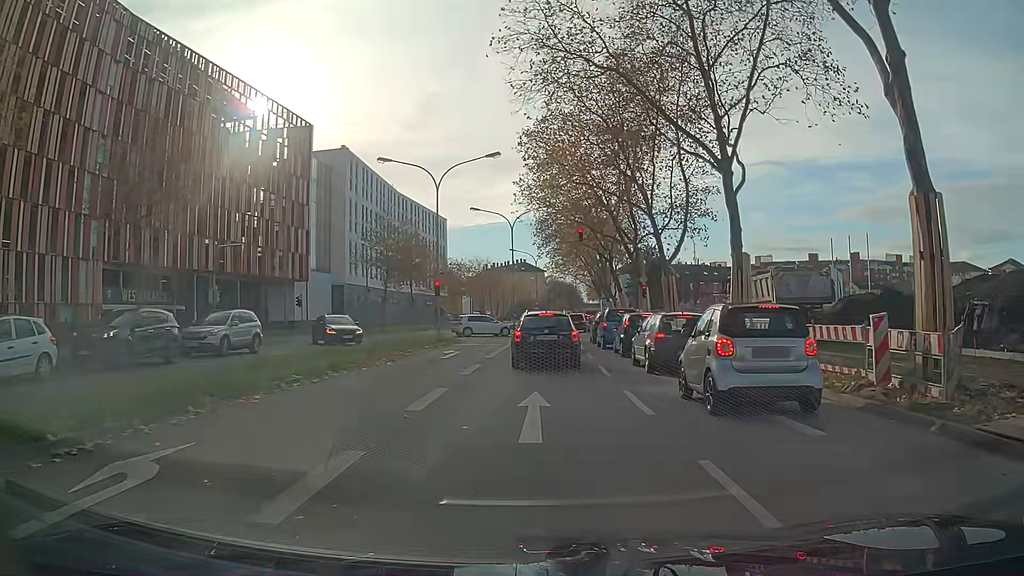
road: secondary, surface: asphalt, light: Day
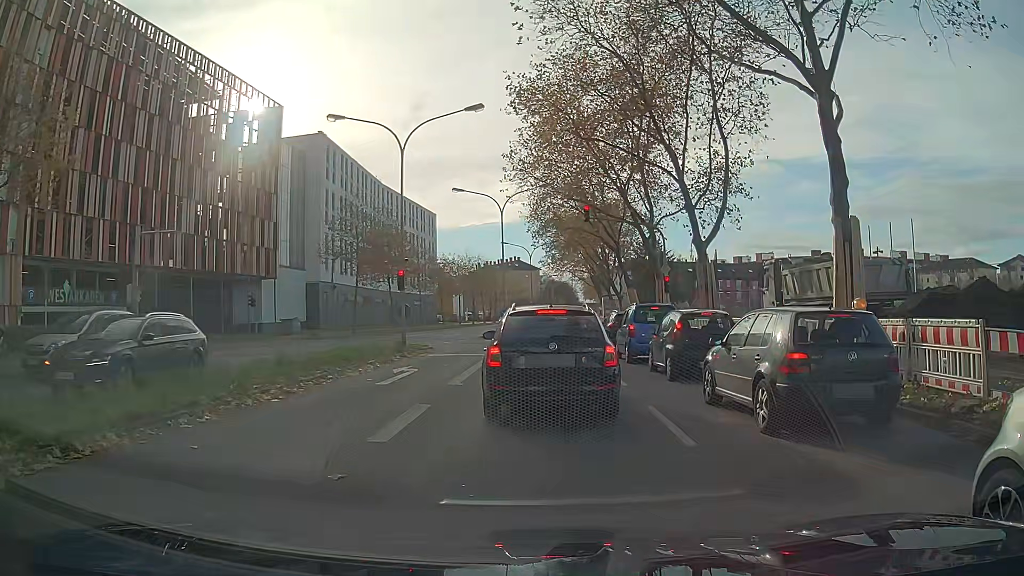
(0.0, +8.1) m; +2°
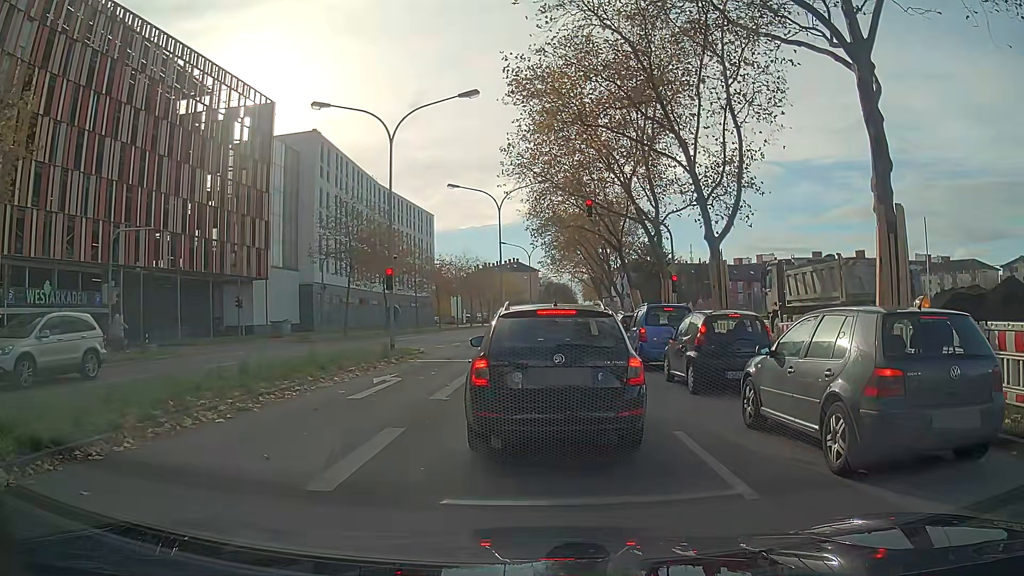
(0.0, +1.9) m; +1°
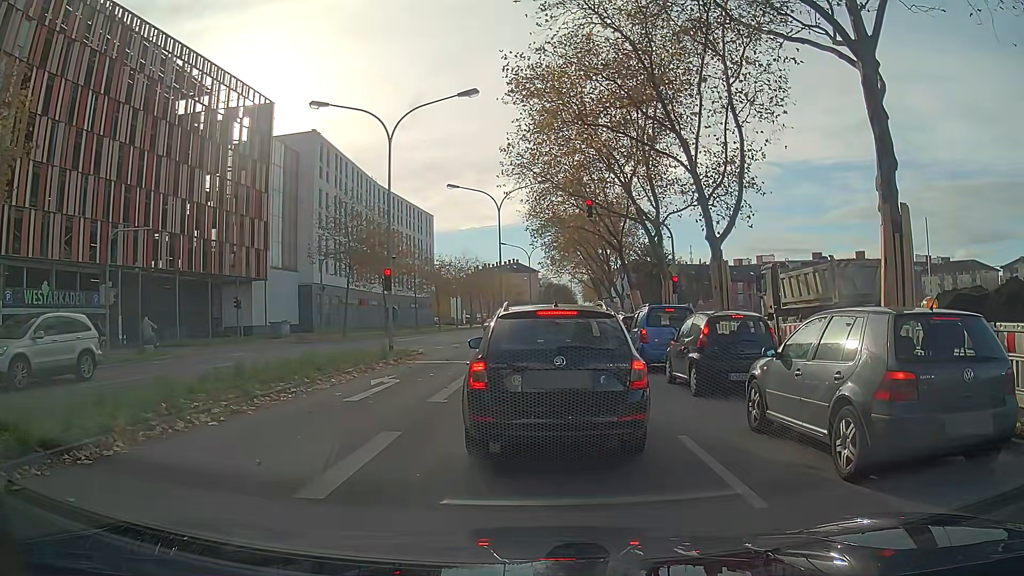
(0.0, +0.2) m; 0°
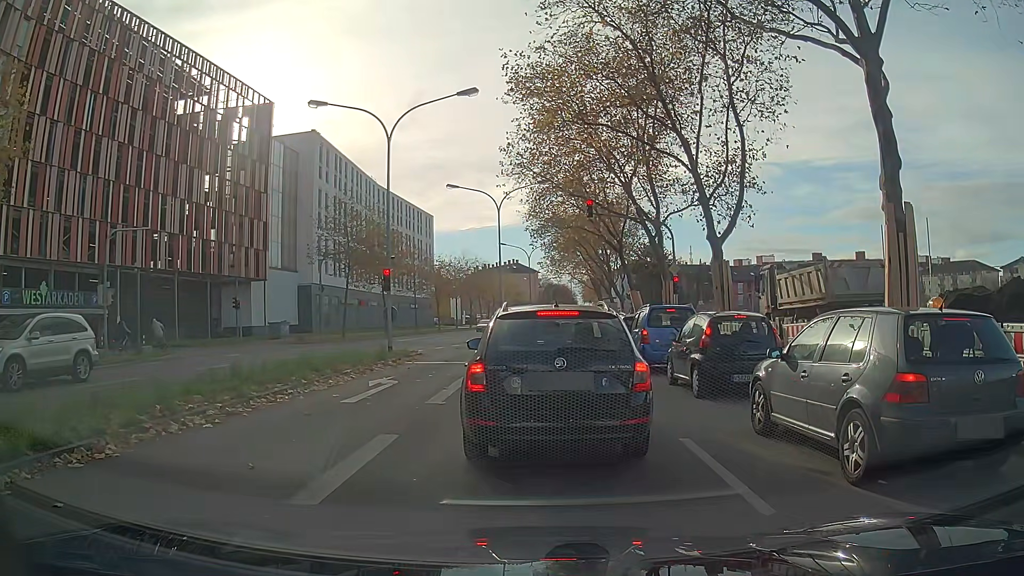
(0.0, +0.2) m; 0°
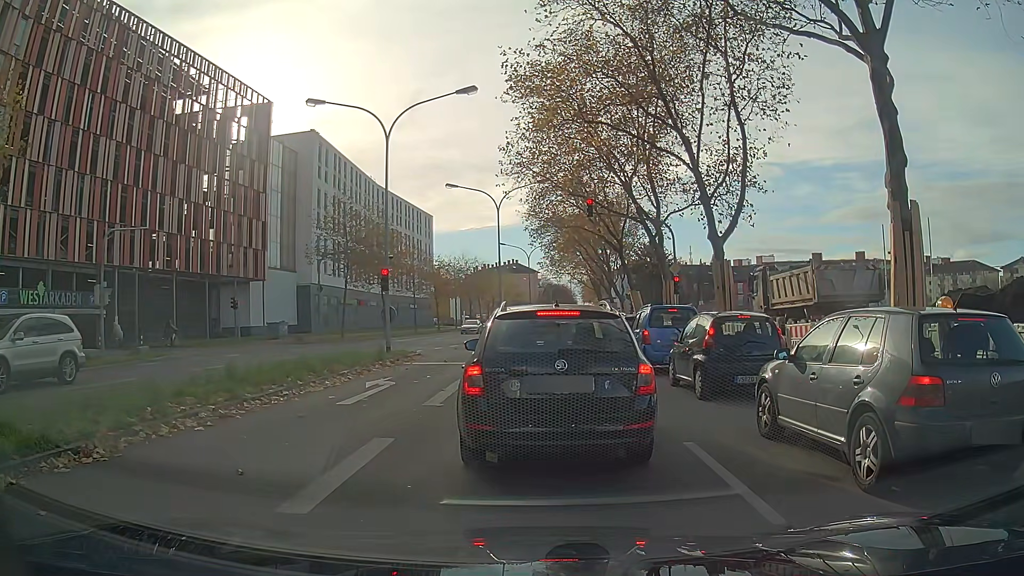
(0.0, +0.2) m; 0°
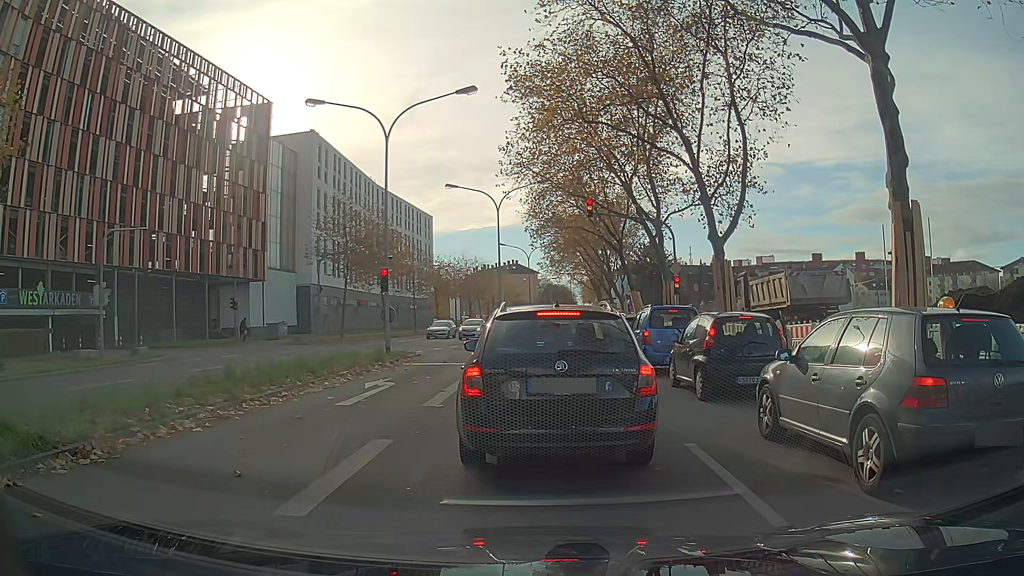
(0.0, +0.1) m; 0°
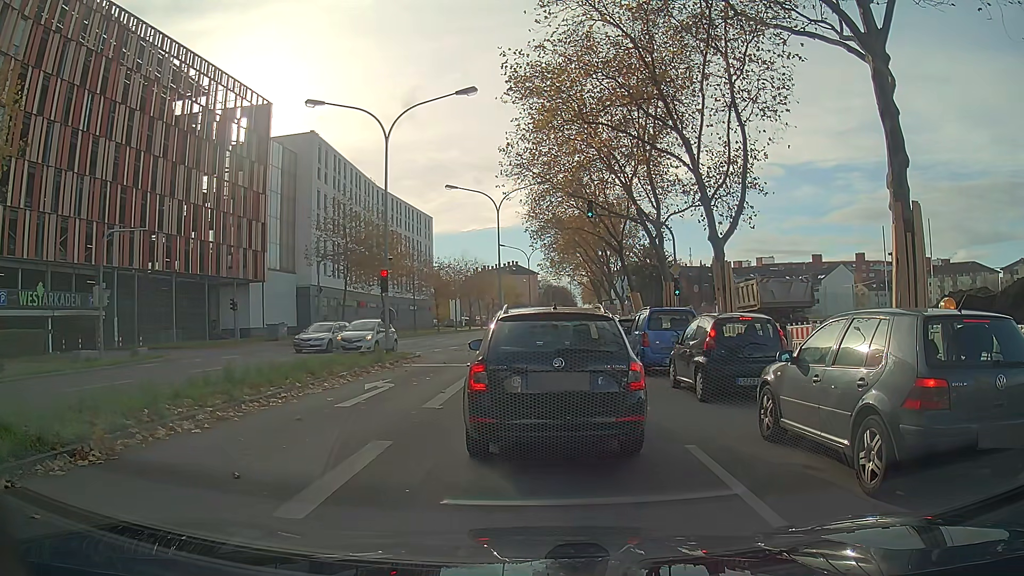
(0.0, 0.0) m; 0°
(0, +10) (0, +20) (0, +30) (0, +40) (0, +50) (0, +60) (0, +70) (0, +80) (0, +90) (+1, +100) m
